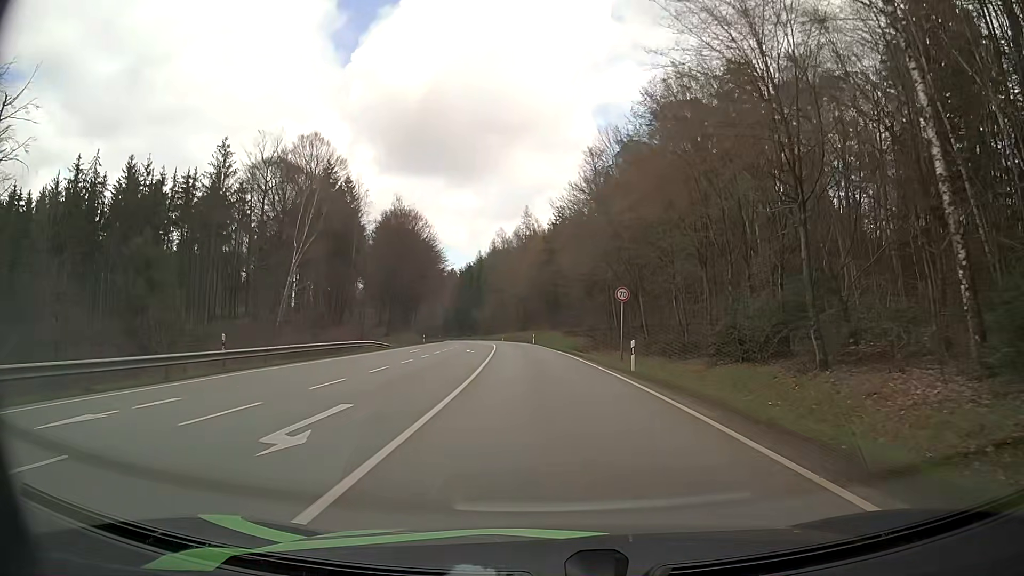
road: secondary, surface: asphalt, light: Day
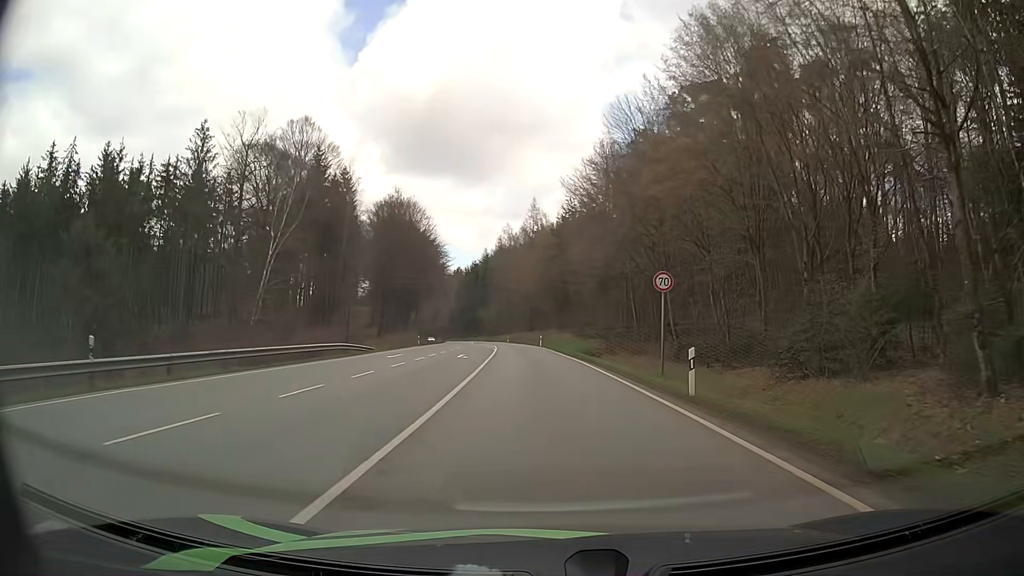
(0.0, +8.2) m; -1°
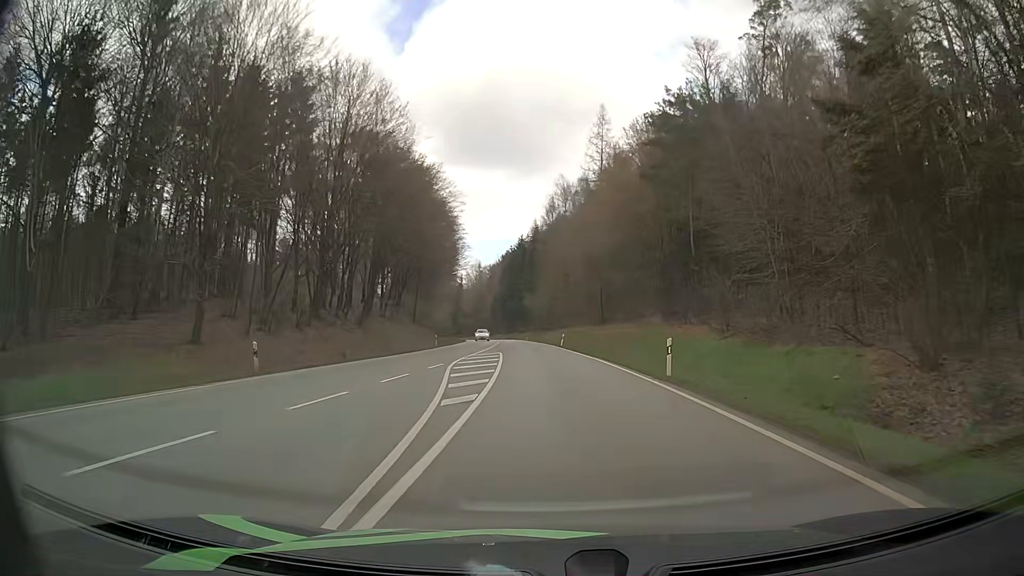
(-2.1, +50.6) m; -5°
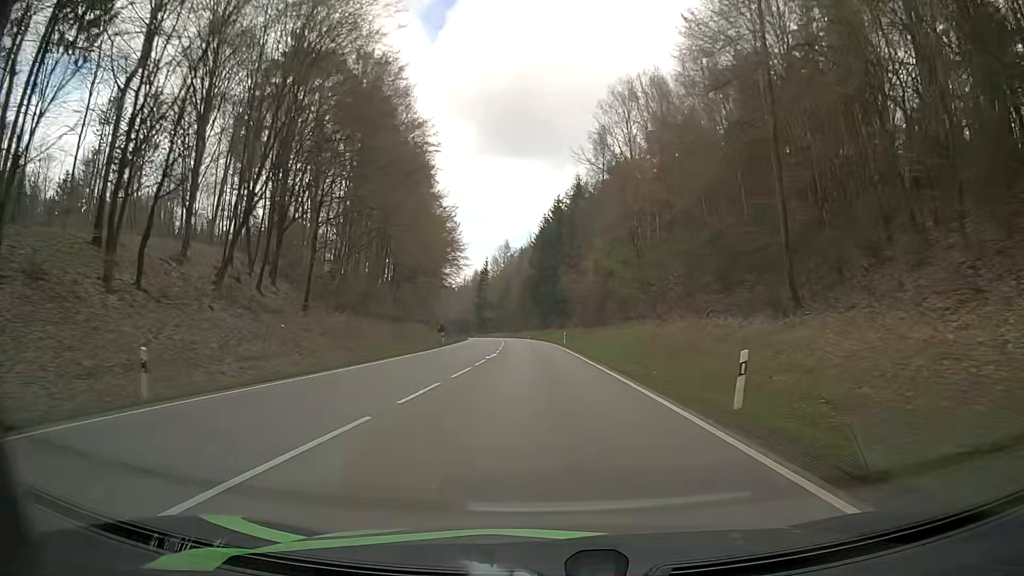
(-1.4, +47.9) m; -3°
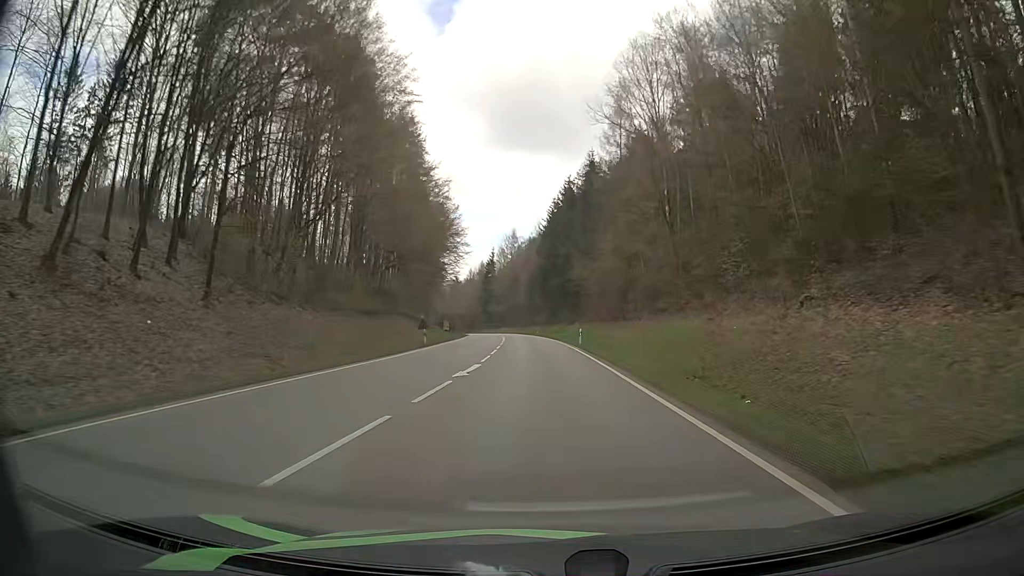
(-0.1, +12.4) m; 0°
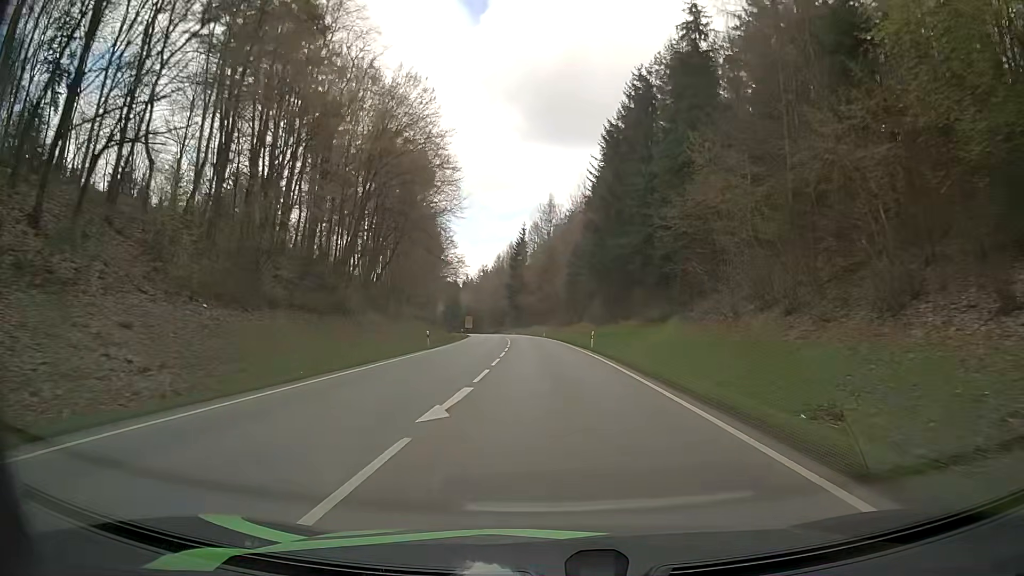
(-1.8, +49.9) m; -4°
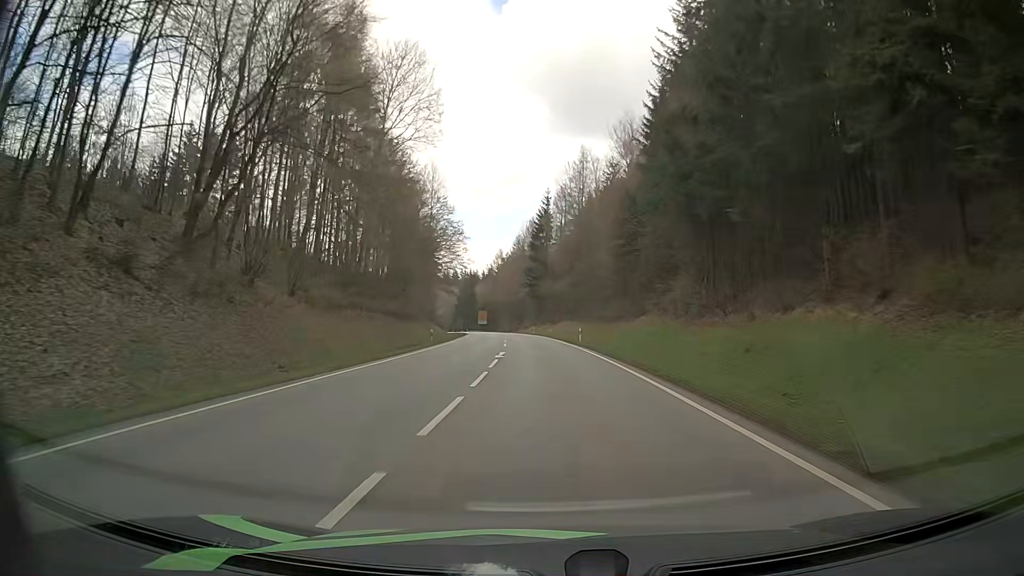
(-0.9, +38.0) m; -3°
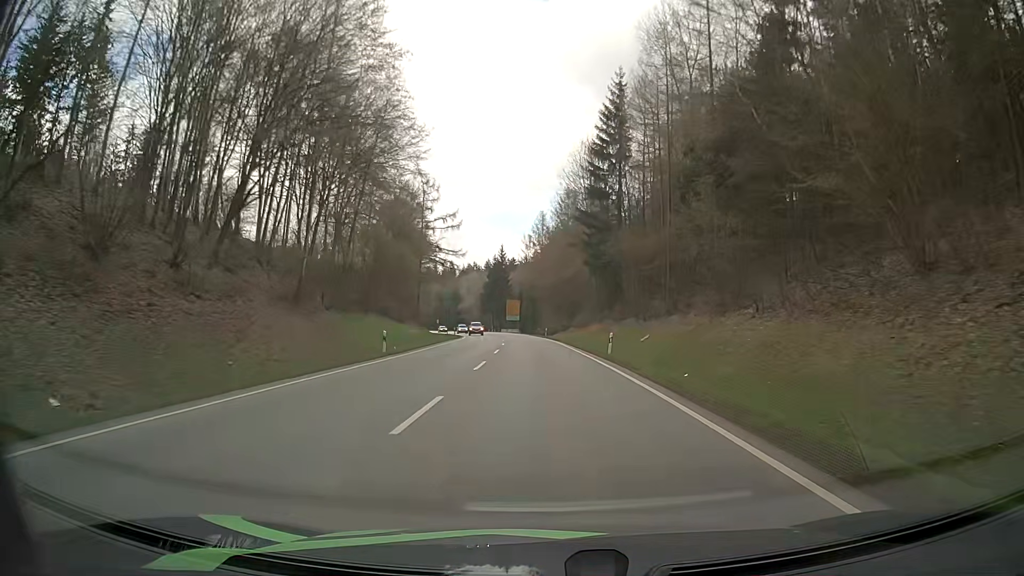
(-1.9, +64.0) m; -4°
(0, +10) (0, +20) (0, +30) (-1, +40) (-1, +50) (-2, +60) (-3, +70) (-4, +80) (-5, +90) (-7, +100) m
